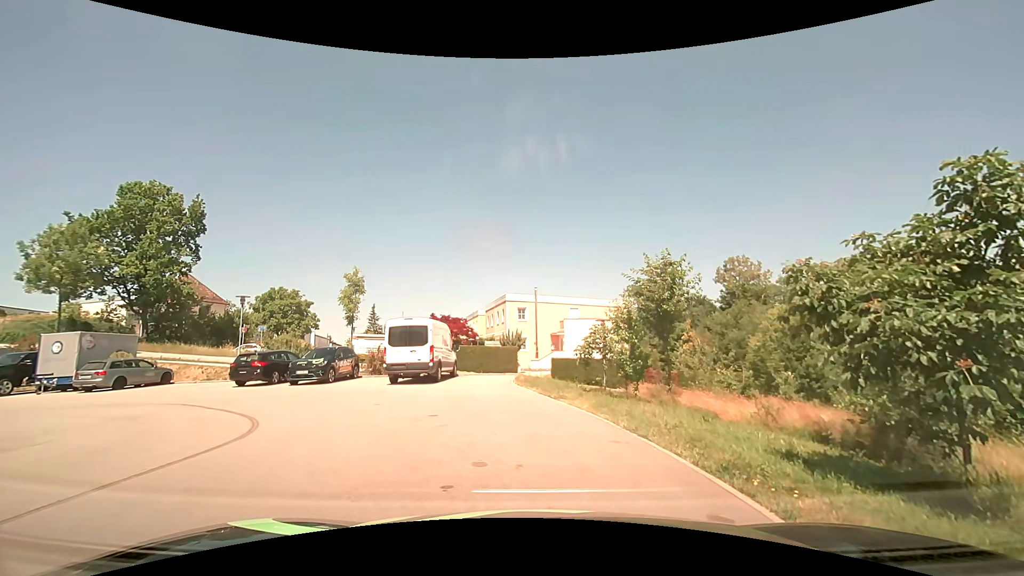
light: Day
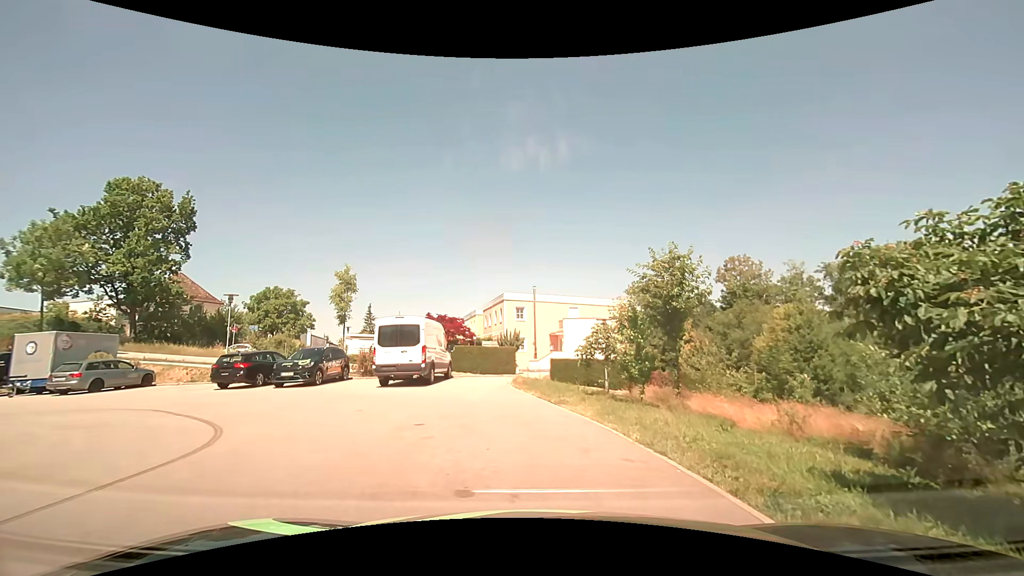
(0.0, +1.1) m; 0°
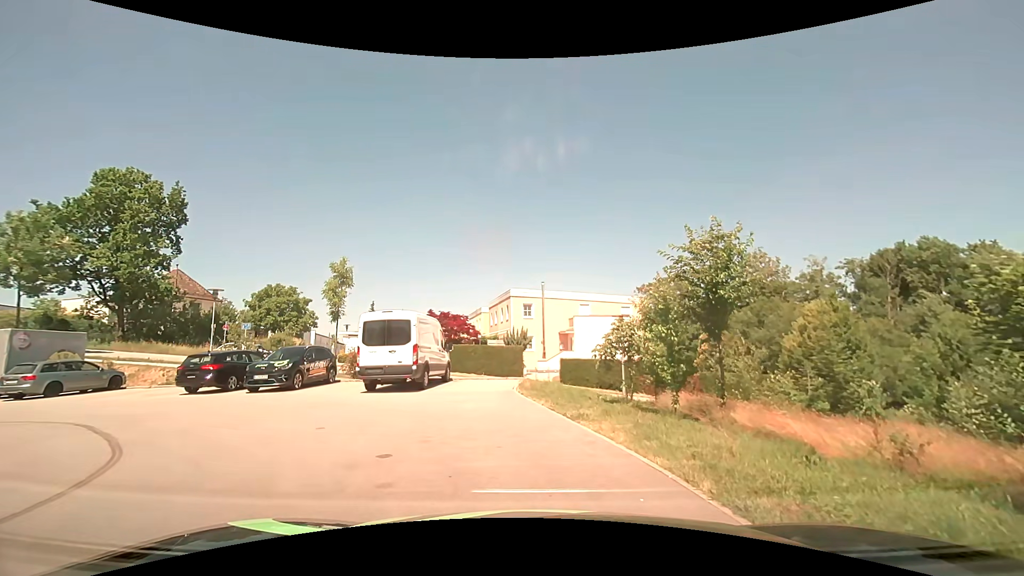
(0.0, +2.7) m; 0°
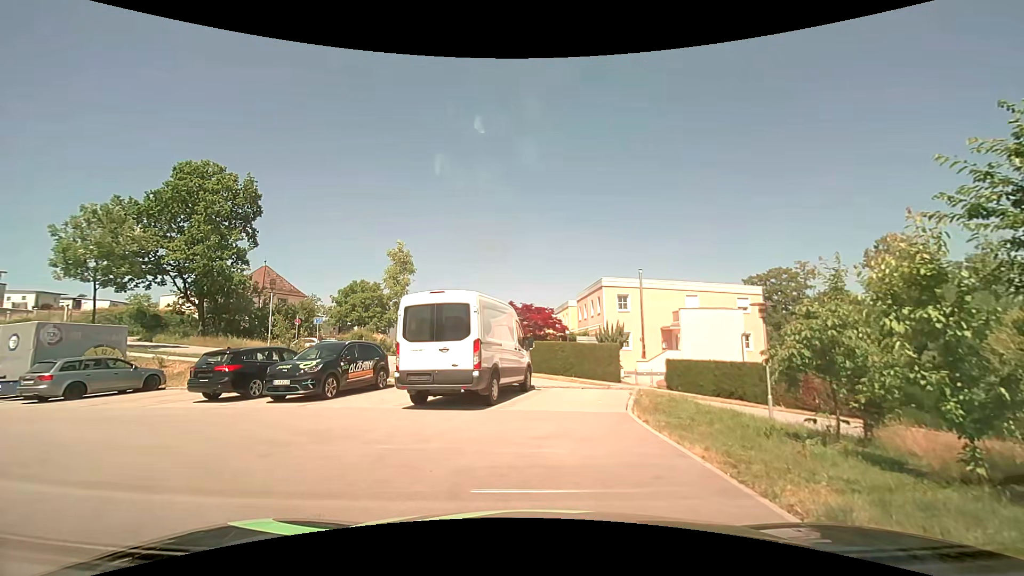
(-0.4, +5.3) m; -11°
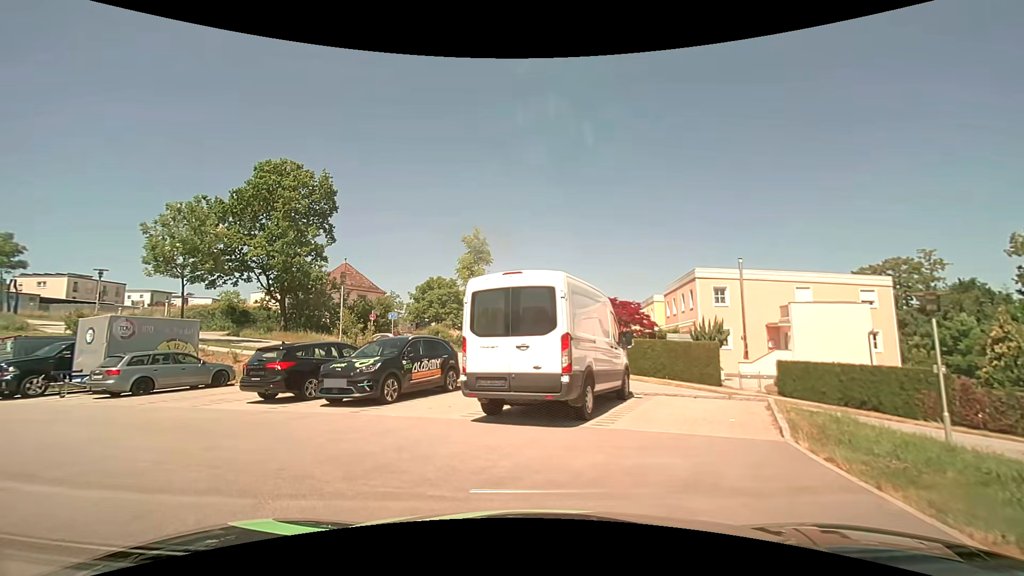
(-0.2, +2.6) m; -8°
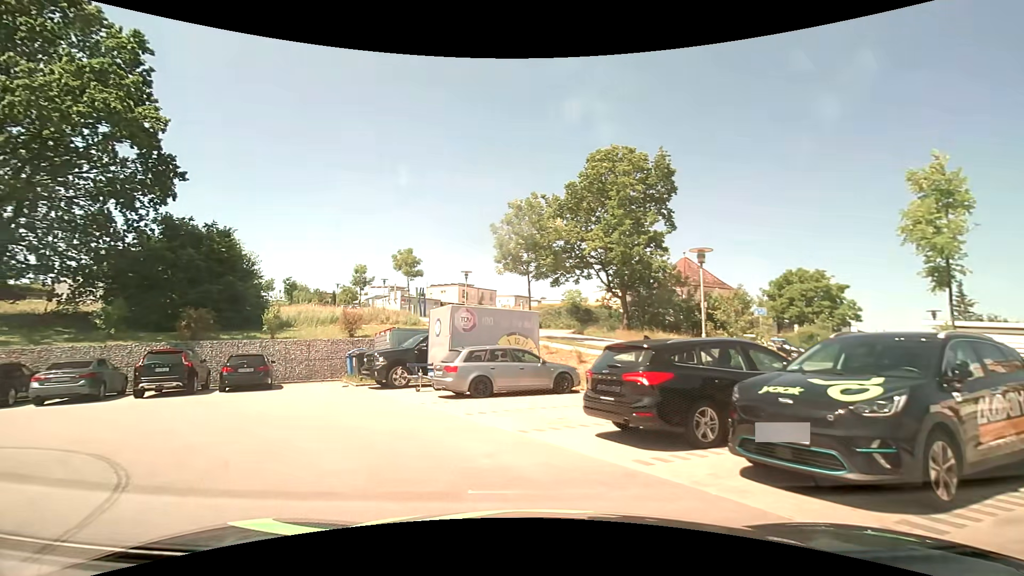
(-2.2, +6.2) m; -36°
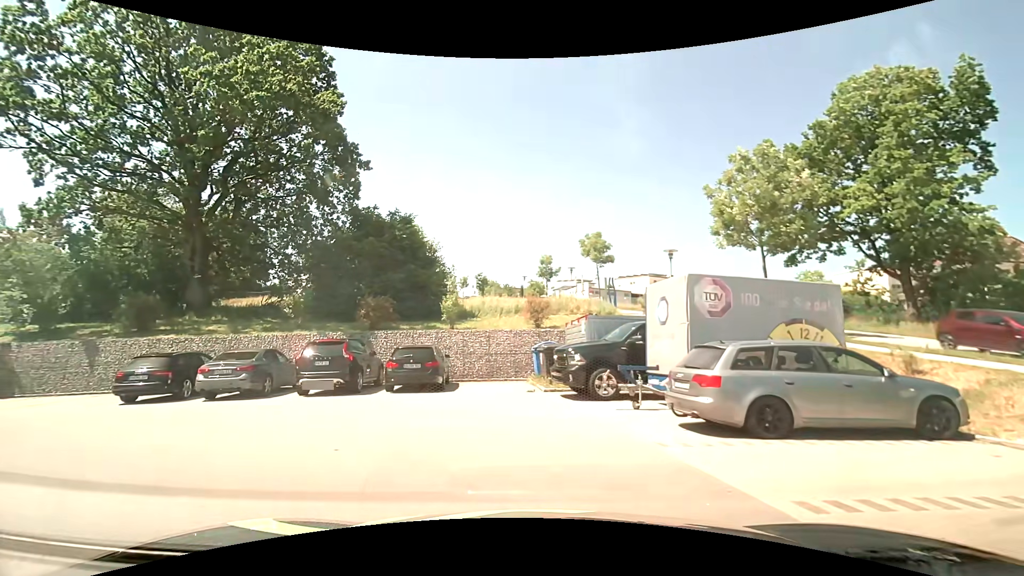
(-1.3, +5.7) m; -23°
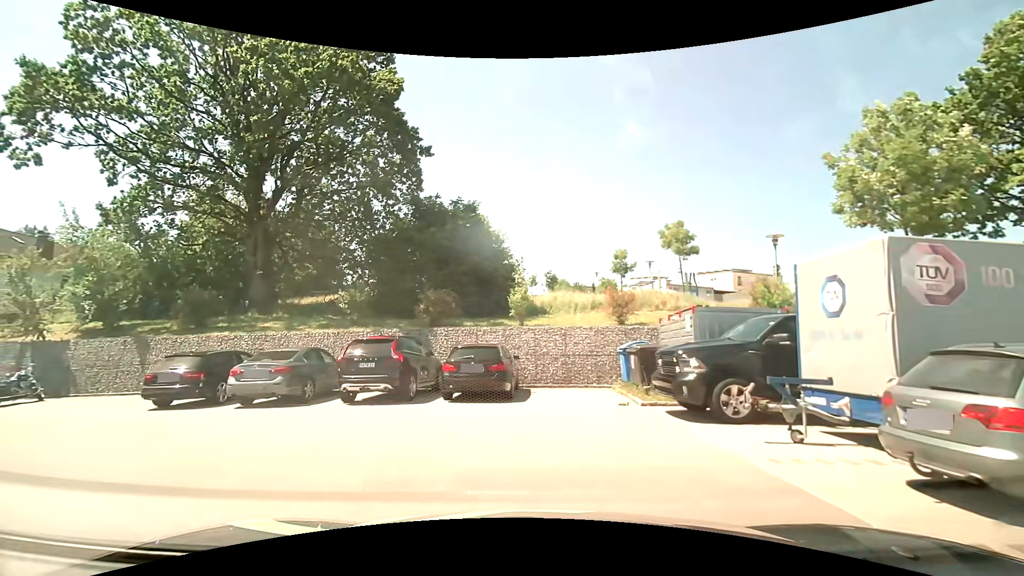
(-0.2, +3.0) m; -7°
